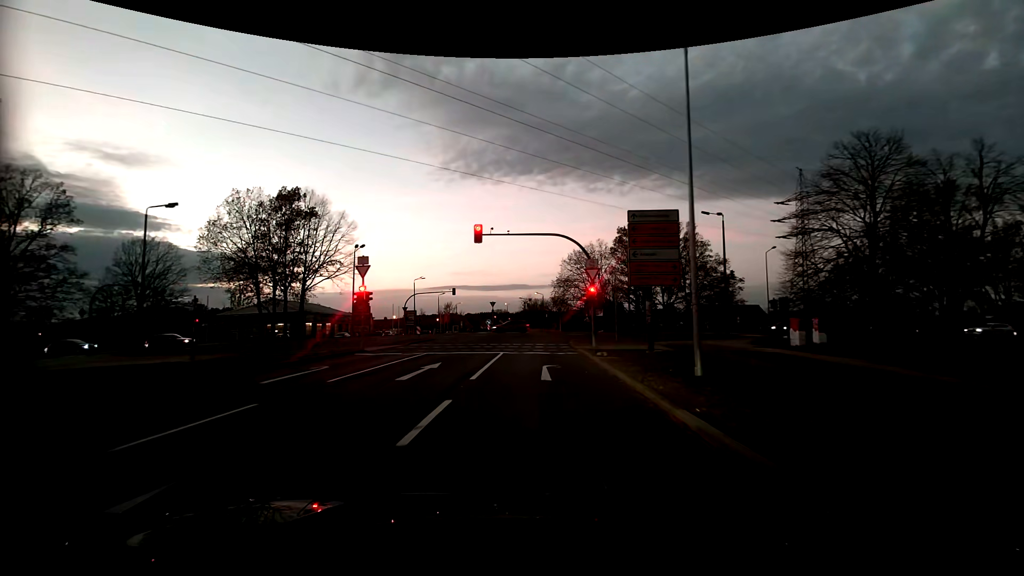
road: tertiary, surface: asphalt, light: Dusk
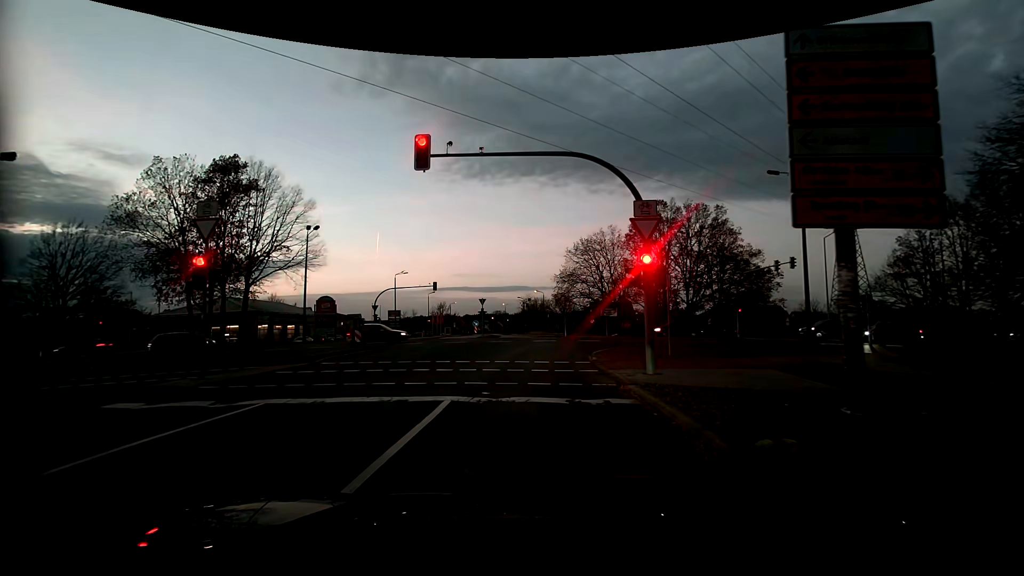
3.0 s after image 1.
(0.0, +12.4) m; -1°
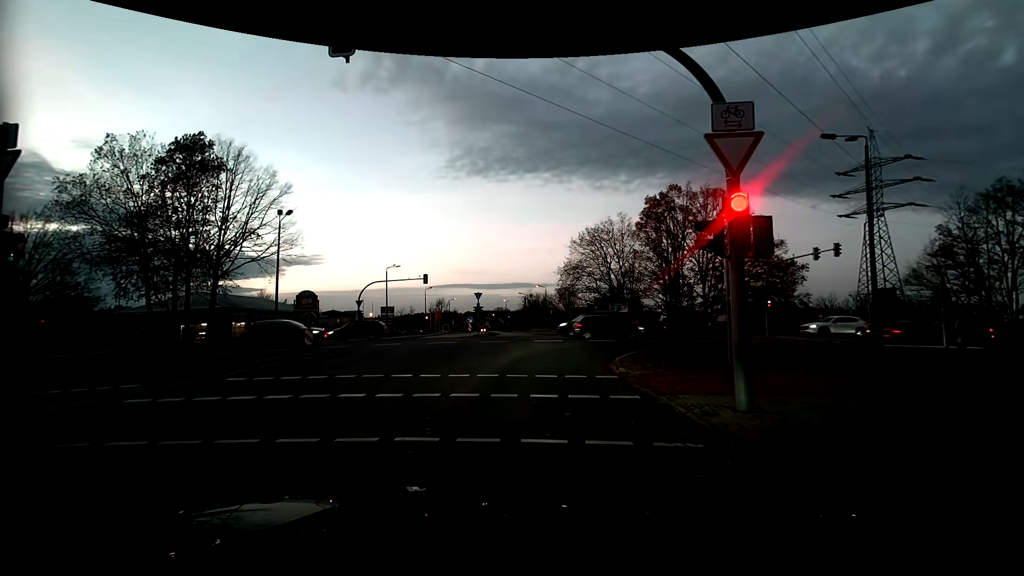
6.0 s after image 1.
(0.0, +5.4) m; -2°
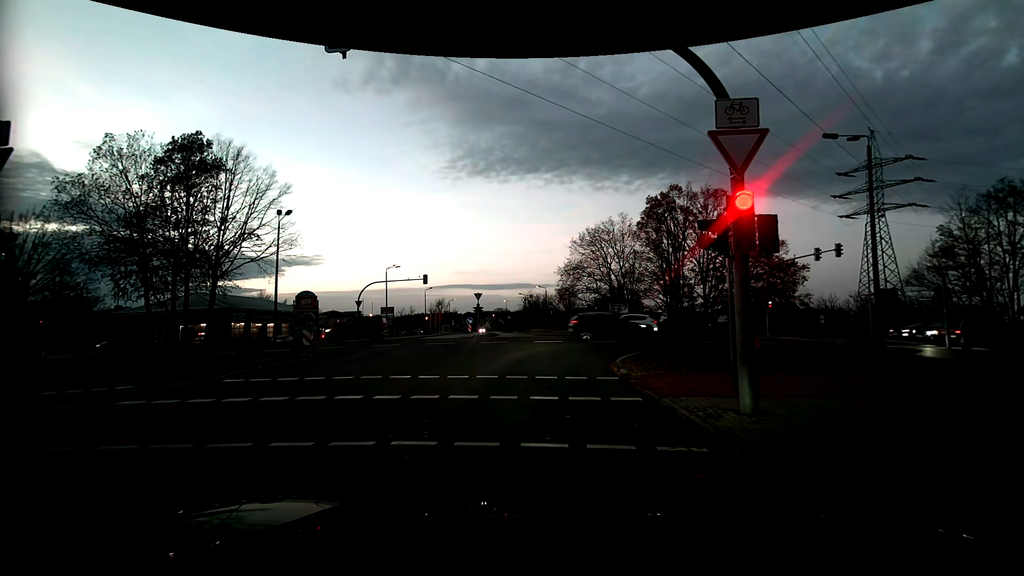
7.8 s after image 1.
(0.0, +0.2) m; 0°
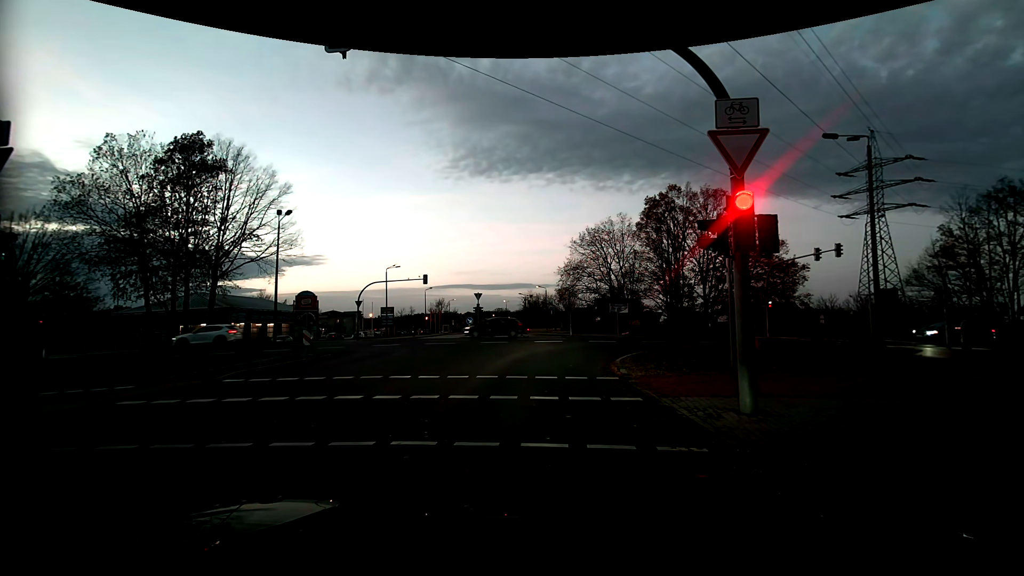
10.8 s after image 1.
(0.0, 0.0) m; 0°
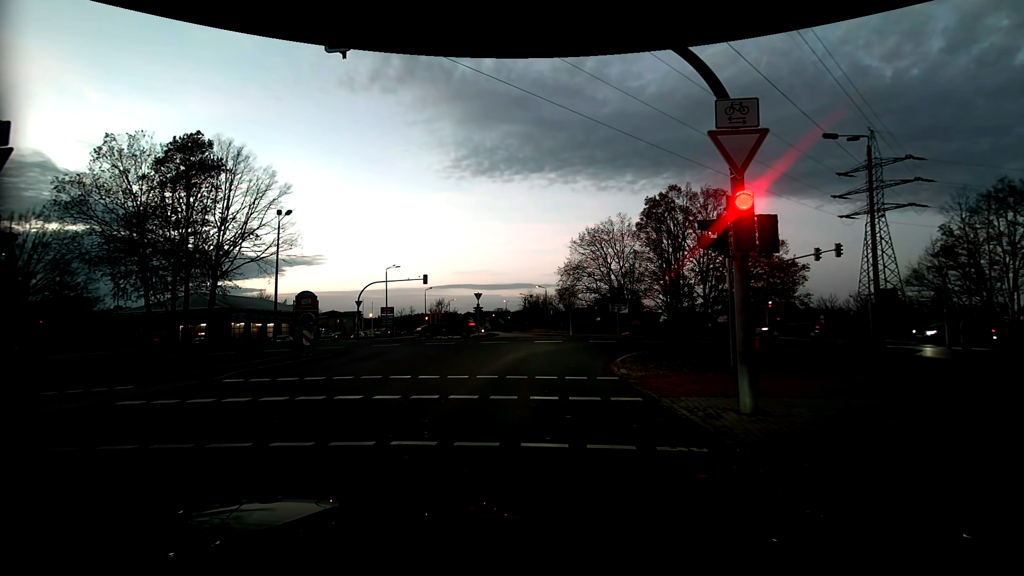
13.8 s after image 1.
(0.0, 0.0) m; 0°
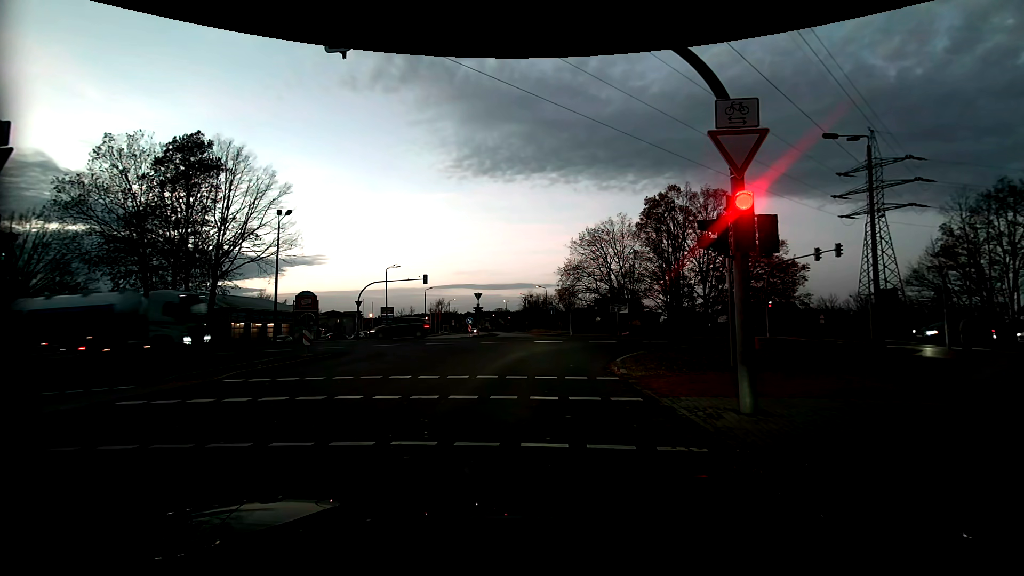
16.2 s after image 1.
(0.0, 0.0) m; 0°
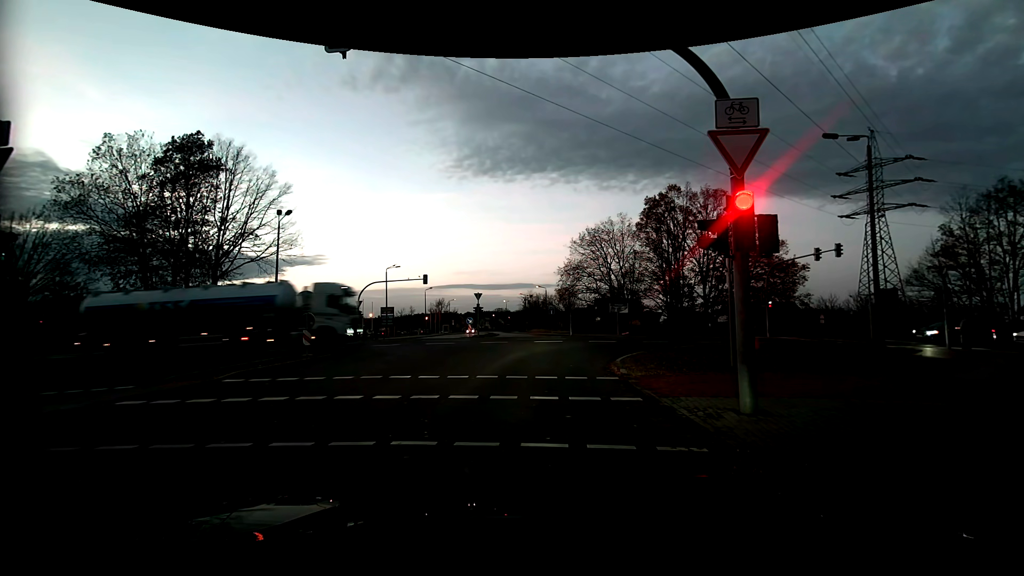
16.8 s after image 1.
(0.0, 0.0) m; 0°
(0, +10) (+1, +20) (+7, +28) (+16, +33) (+25, +34) (+35, +35) (+45, +35) (+55, +36) (+65, +37) (+75, +37) m
